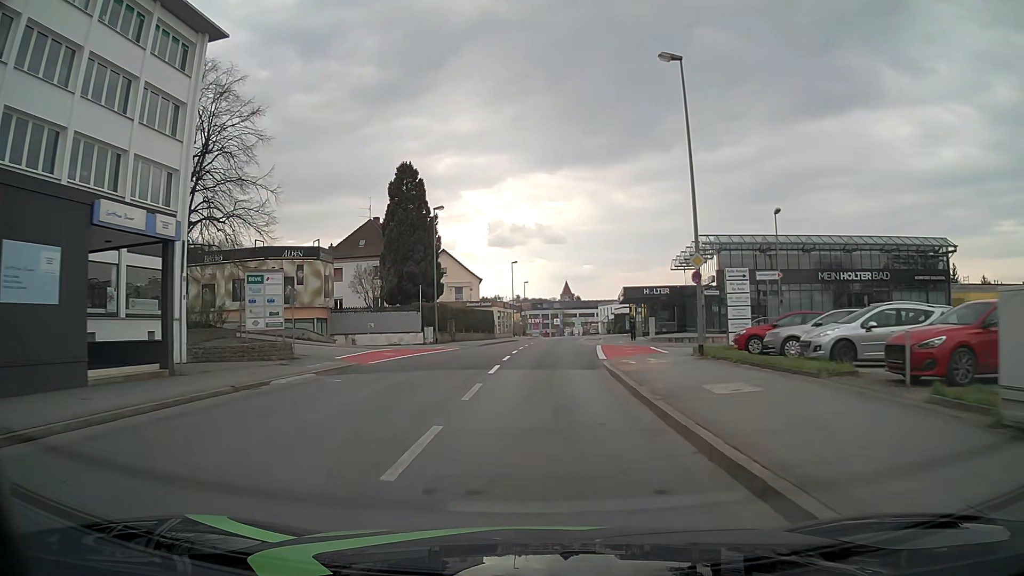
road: tertiary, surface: asphalt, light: Day
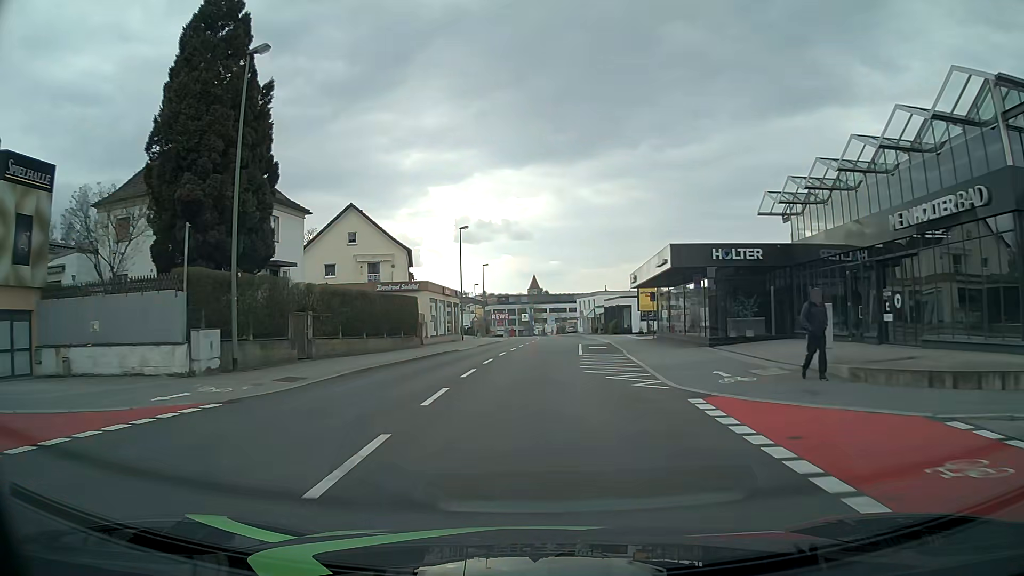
(+0.6, +30.7) m; +3°
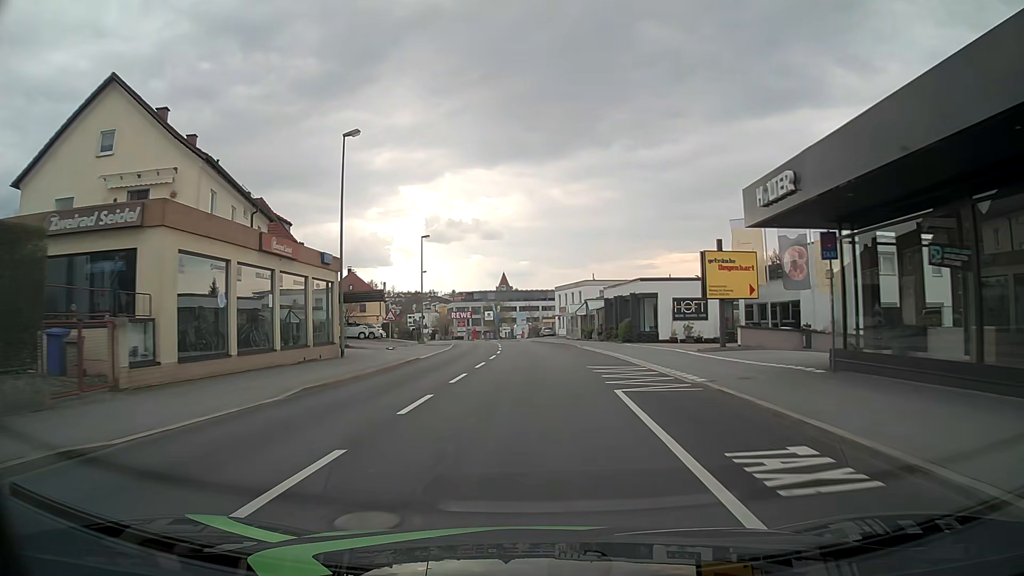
(+0.7, +30.8) m; +2°
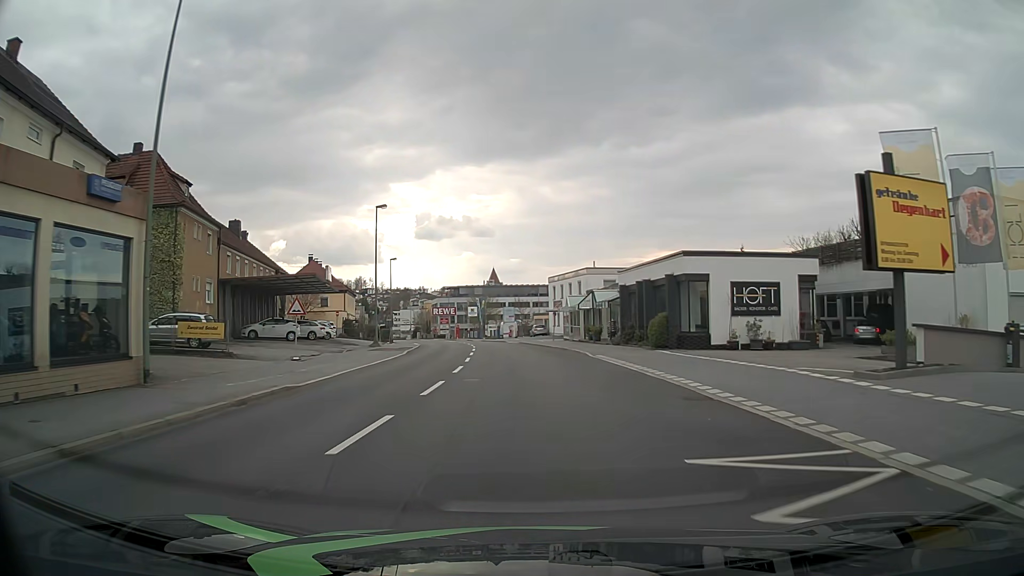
(+0.1, +15.4) m; +1°
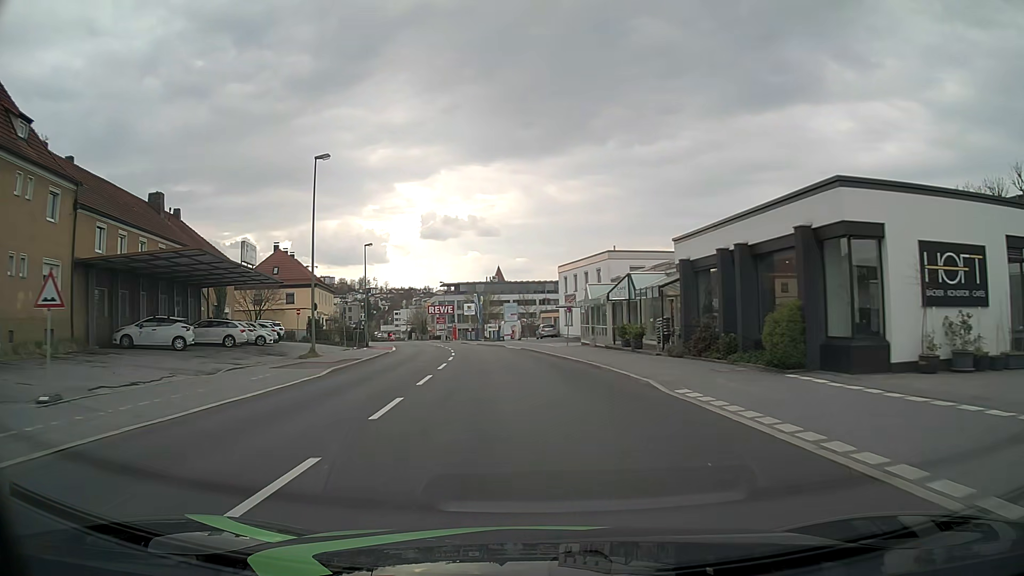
(0.0, +15.3) m; 0°
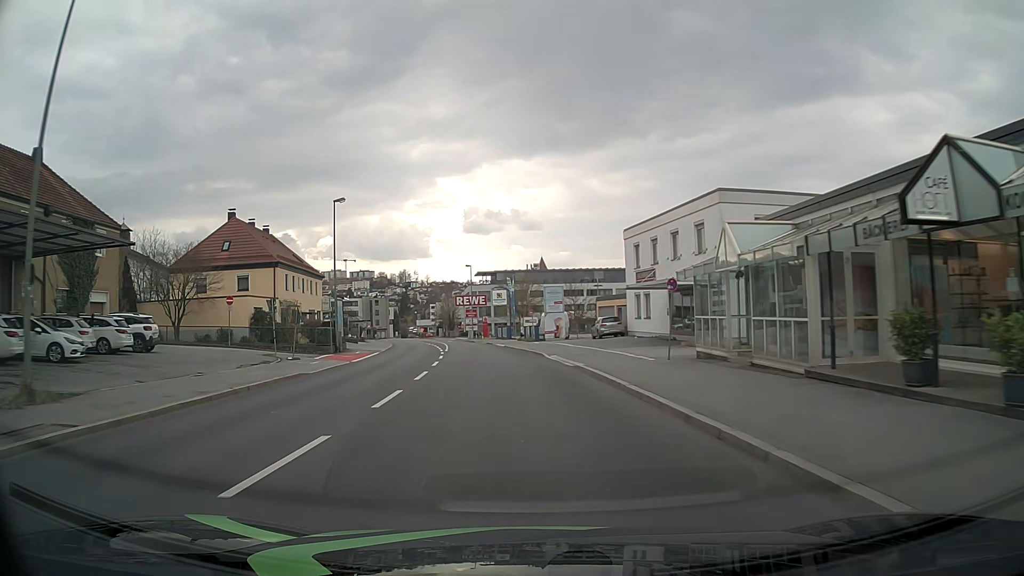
(-0.7, +23.0) m; -4°
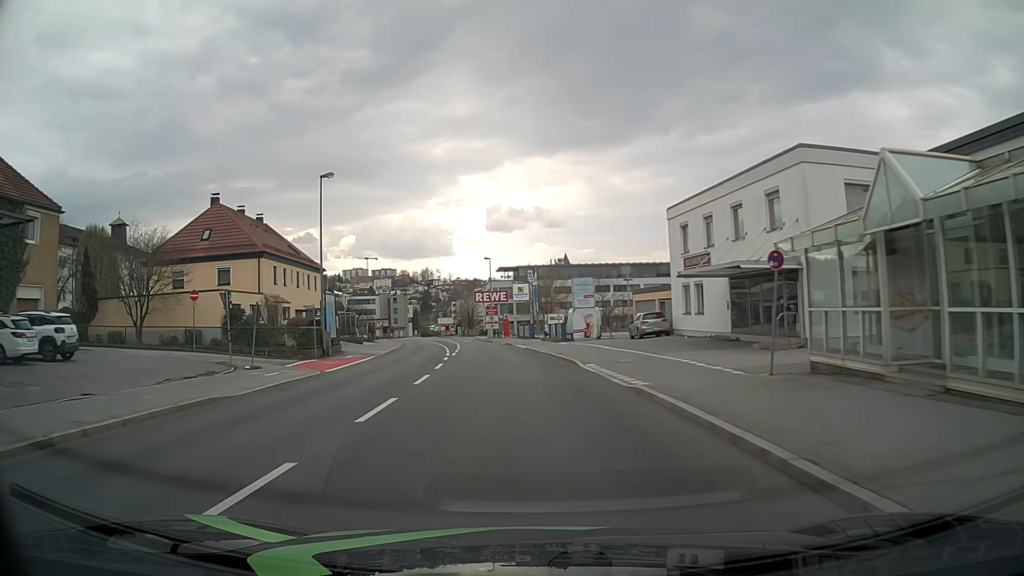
(-0.2, +7.7) m; -2°
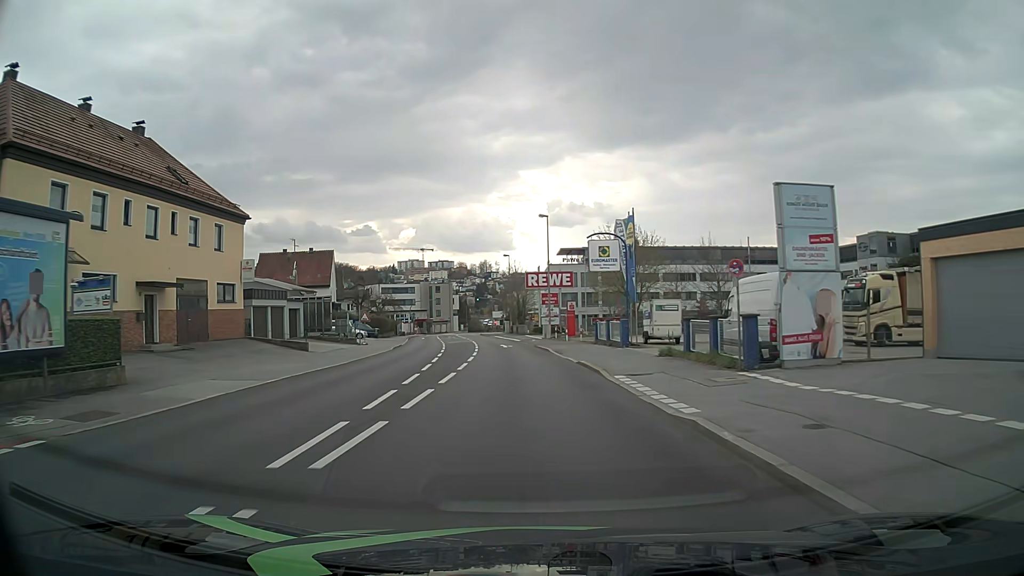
(-1.5, +30.7) m; -5°
(0, +10) (0, +20) (-1, +30) (-1, +40) (-2, +50) (-4, +60) (-5, +70) (-7, +80) (-8, +89) (-9, +99) m
